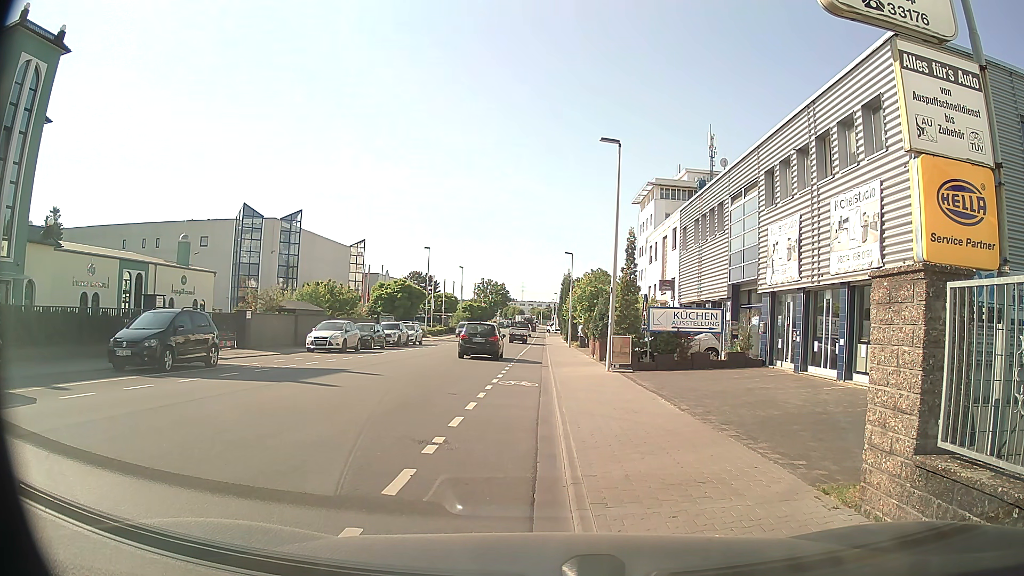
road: tertiary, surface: asphalt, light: Day
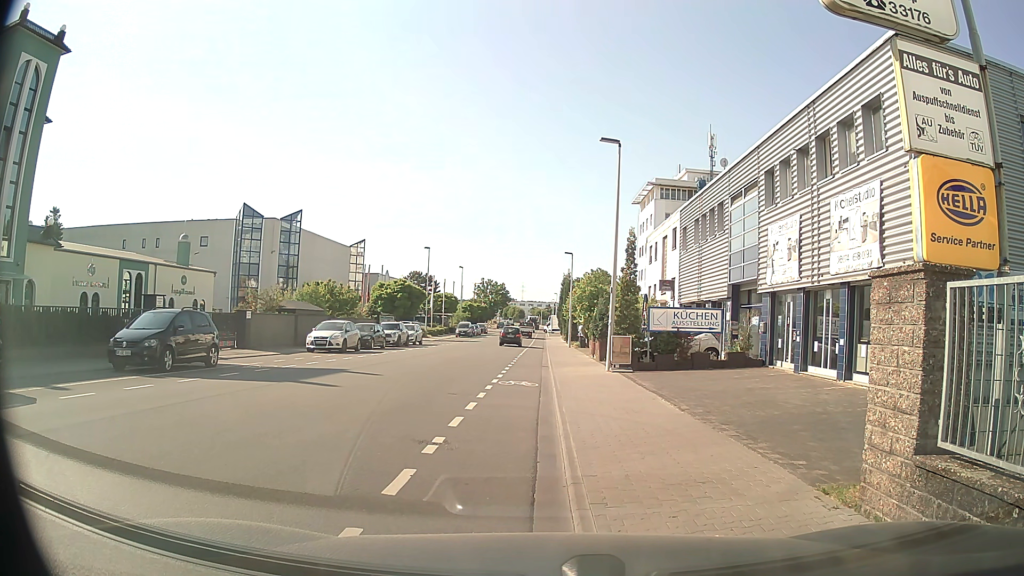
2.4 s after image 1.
(0.0, 0.0) m; 0°
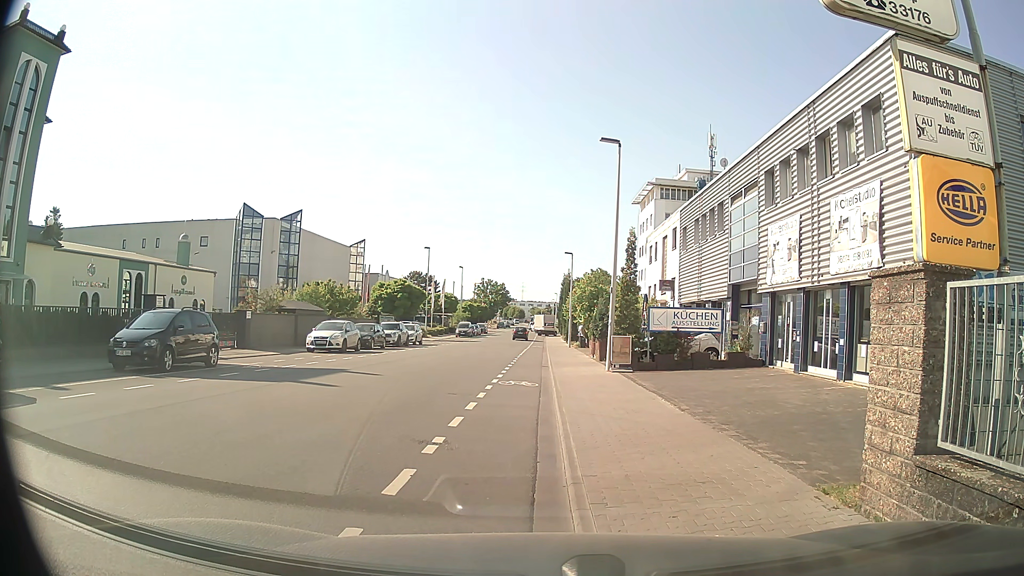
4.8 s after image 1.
(0.0, 0.0) m; 0°
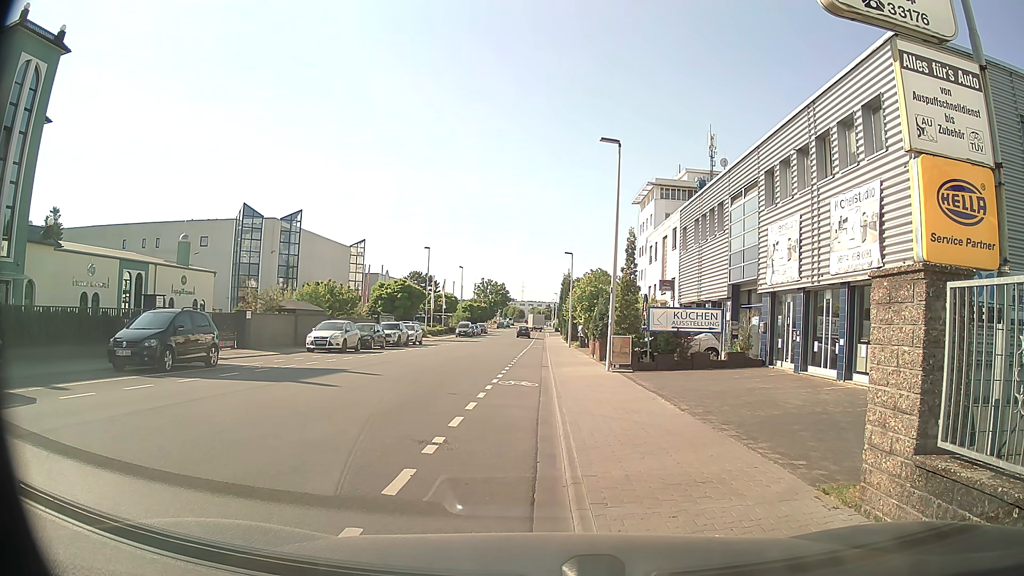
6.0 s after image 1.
(0.0, 0.0) m; 0°
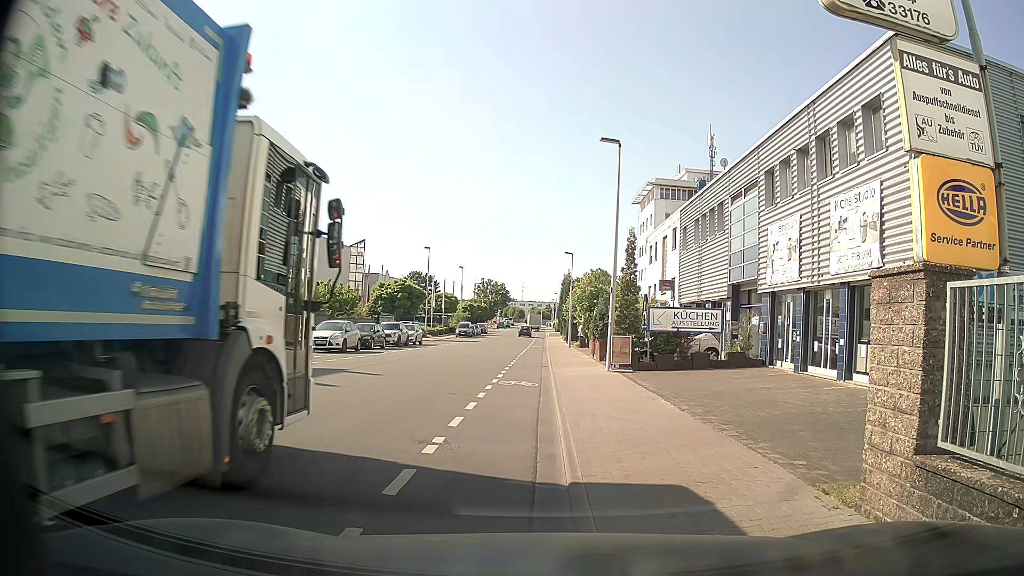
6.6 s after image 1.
(0.0, 0.0) m; 0°
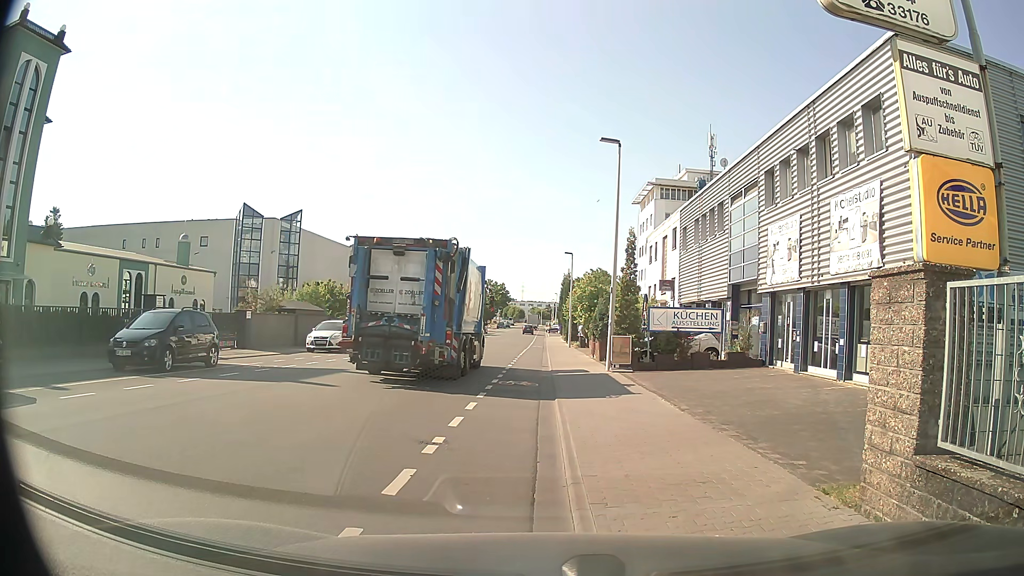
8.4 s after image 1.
(0.0, 0.0) m; 0°
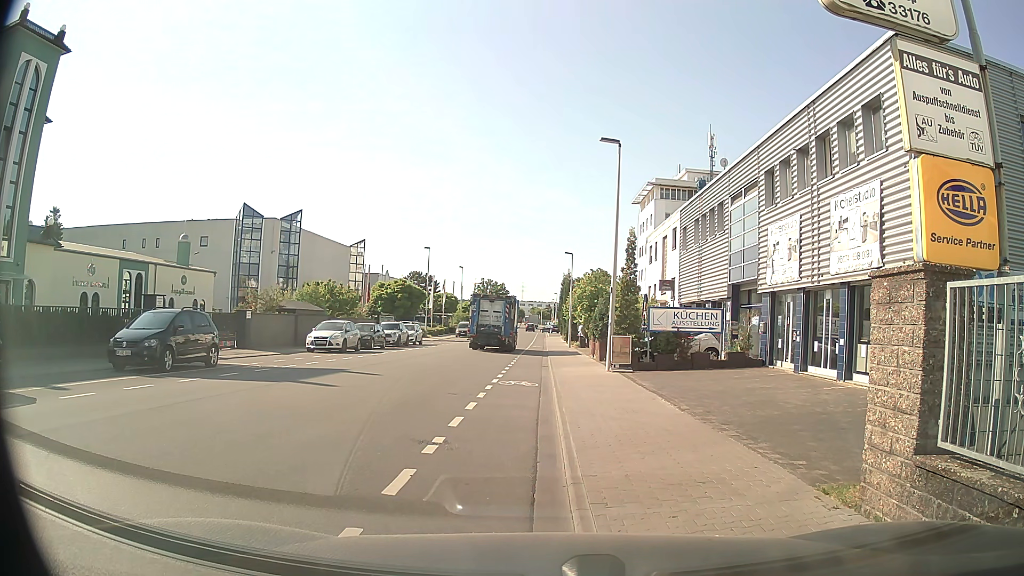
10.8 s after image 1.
(0.0, 0.0) m; 0°
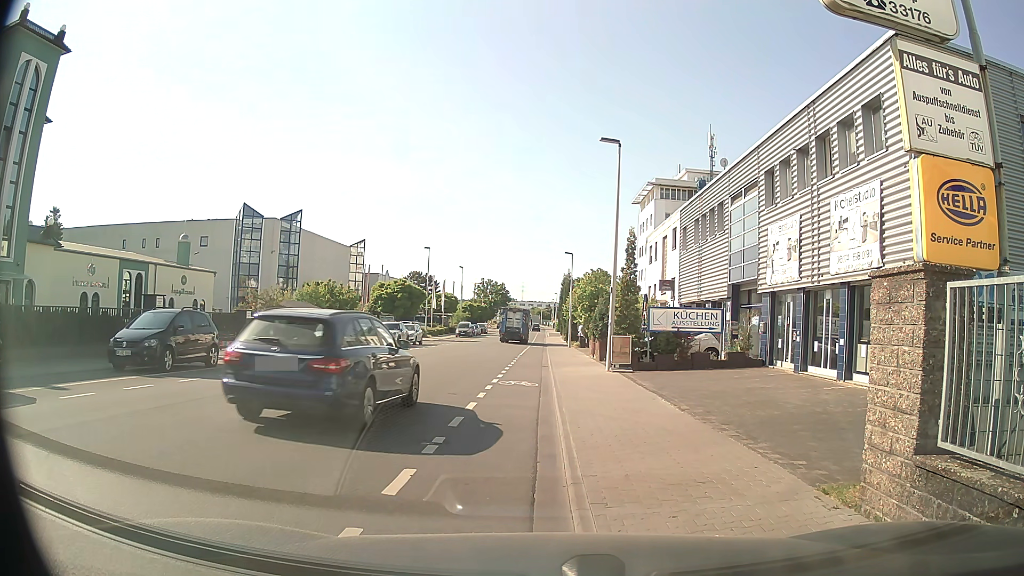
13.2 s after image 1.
(0.0, 0.0) m; 0°
(-1, +10) (-2, +20) (-2, +30) (-2, +40) (-2, +50) (-2, +60) (-1, +70) (-1, +80) (-1, +90) (-1, +100) m
